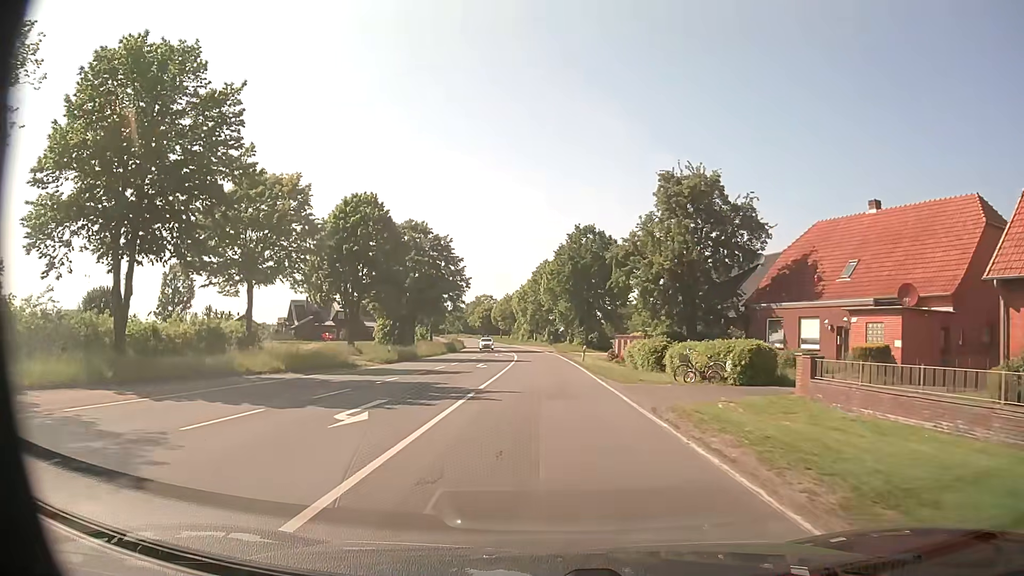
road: secondary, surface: asphalt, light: Day
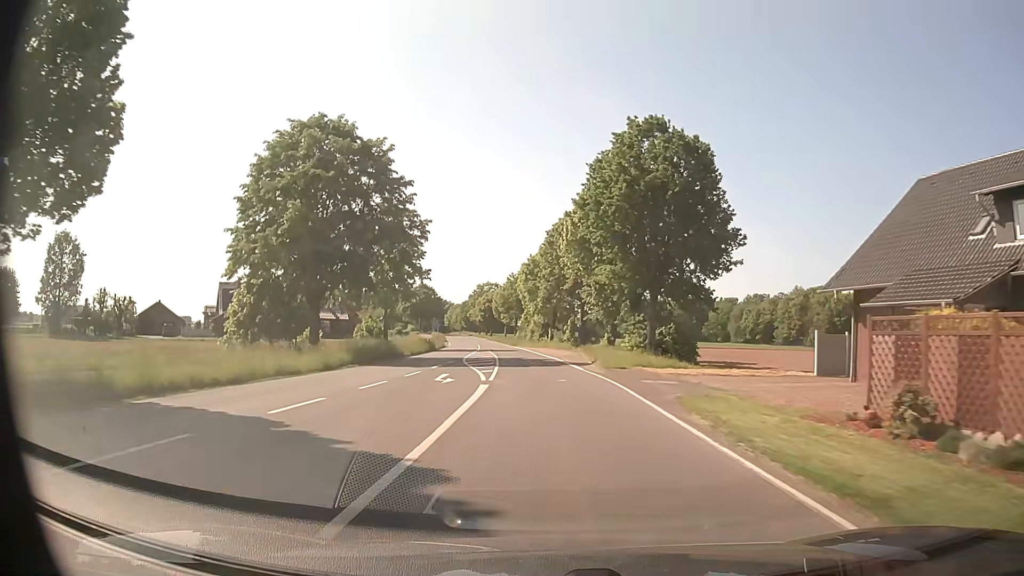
(-0.5, +41.6) m; -1°
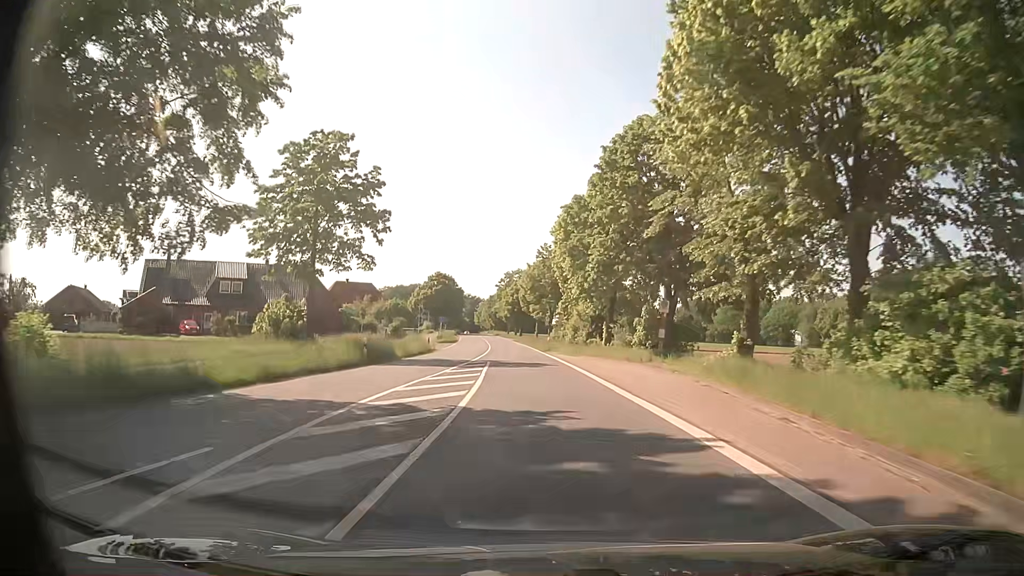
(-0.8, +32.0) m; -3°
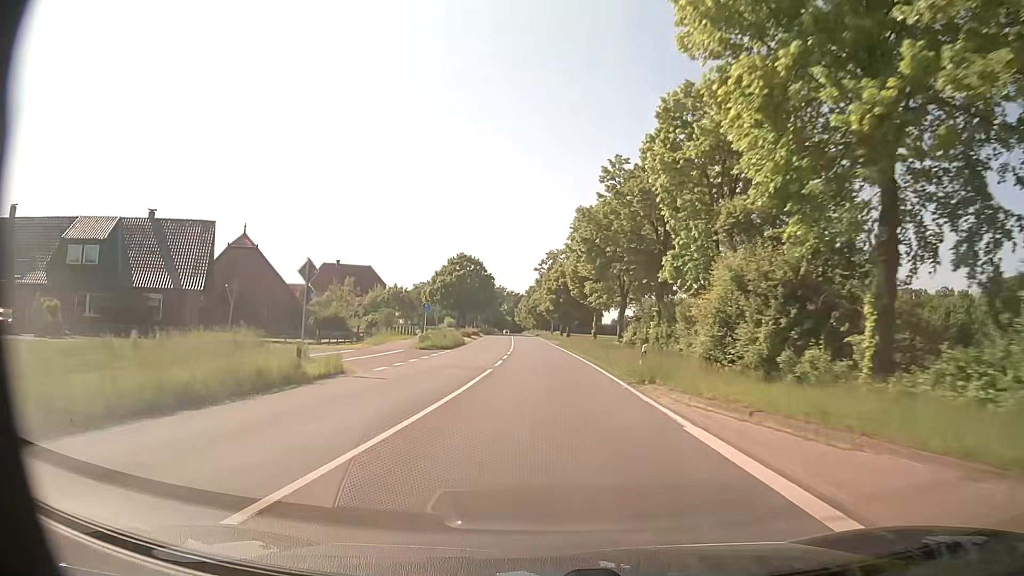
(-1.2, +34.4) m; -4°
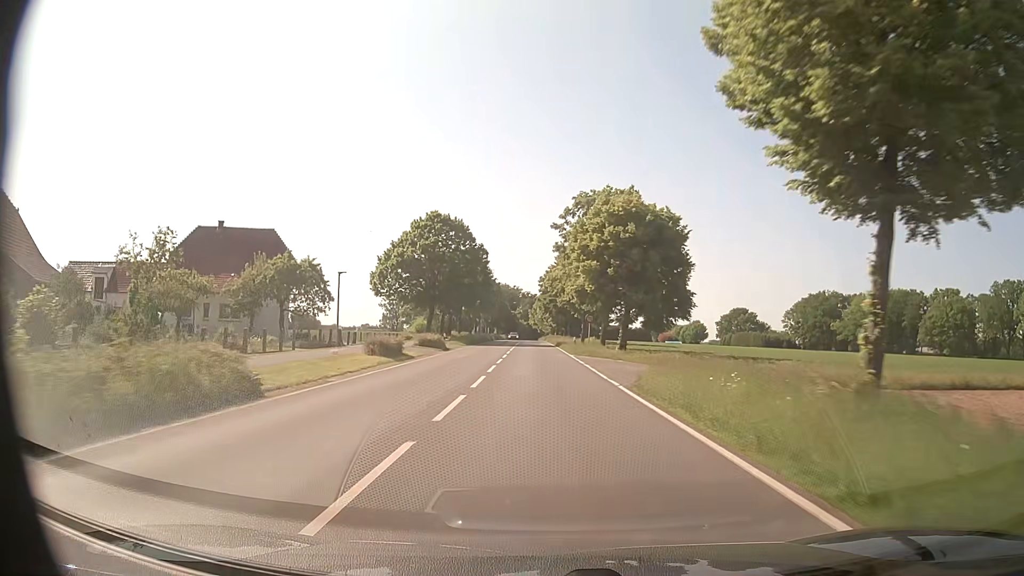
(-0.7, +44.9) m; -1°
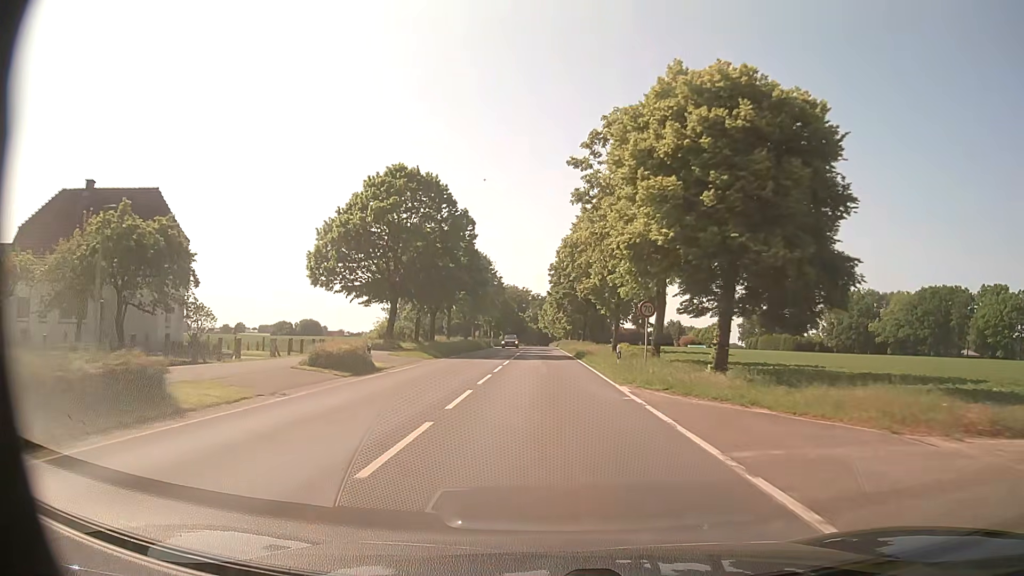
(-0.3, +22.2) m; -1°
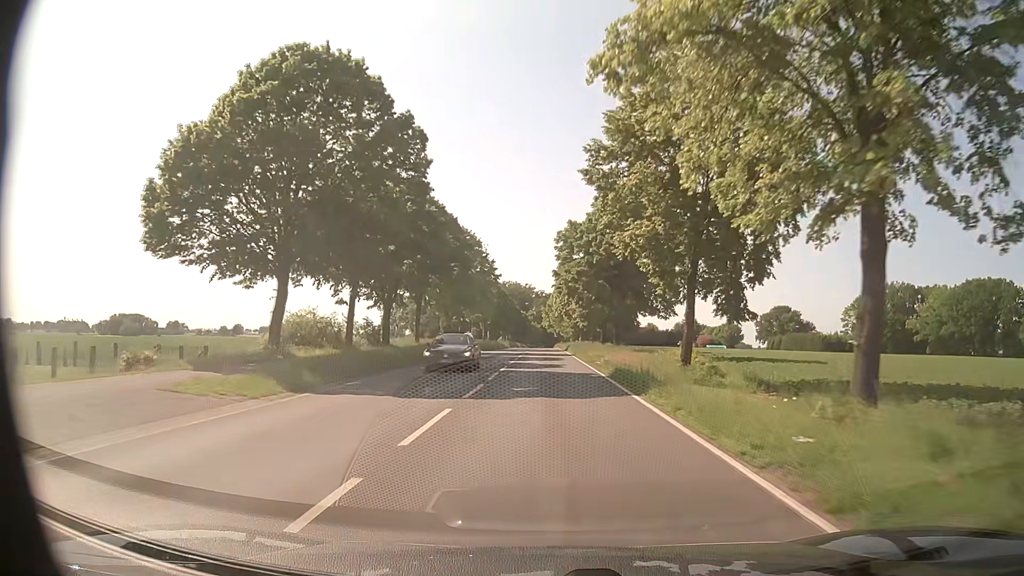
(-0.1, +22.3) m; -1°
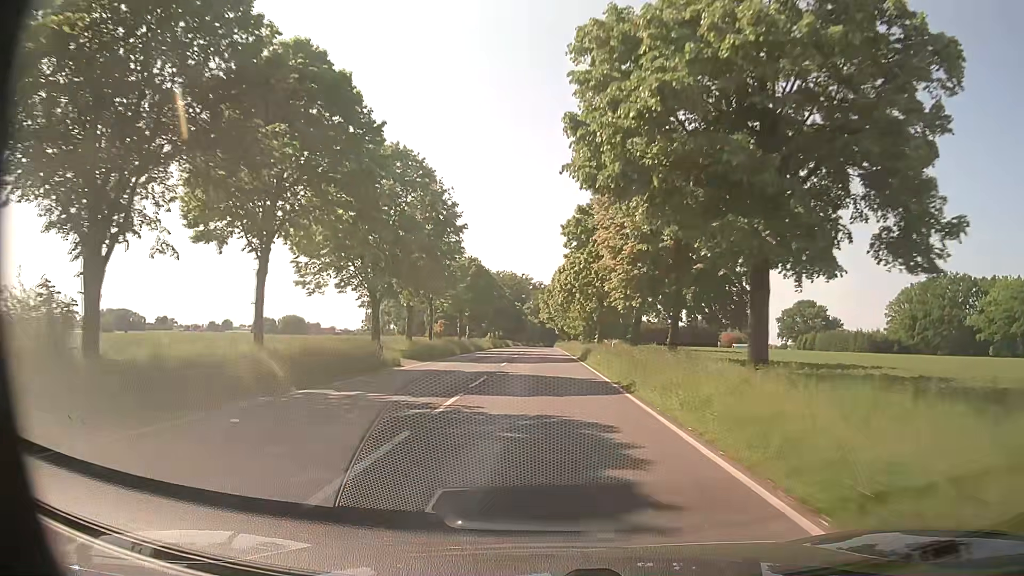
(+0.2, +33.5) m; 0°
(0, +10) (0, +20) (0, +30) (0, +40) (0, +50) (0, +60) (0, +70) (0, +80) (0, +90) (0, +100) m
